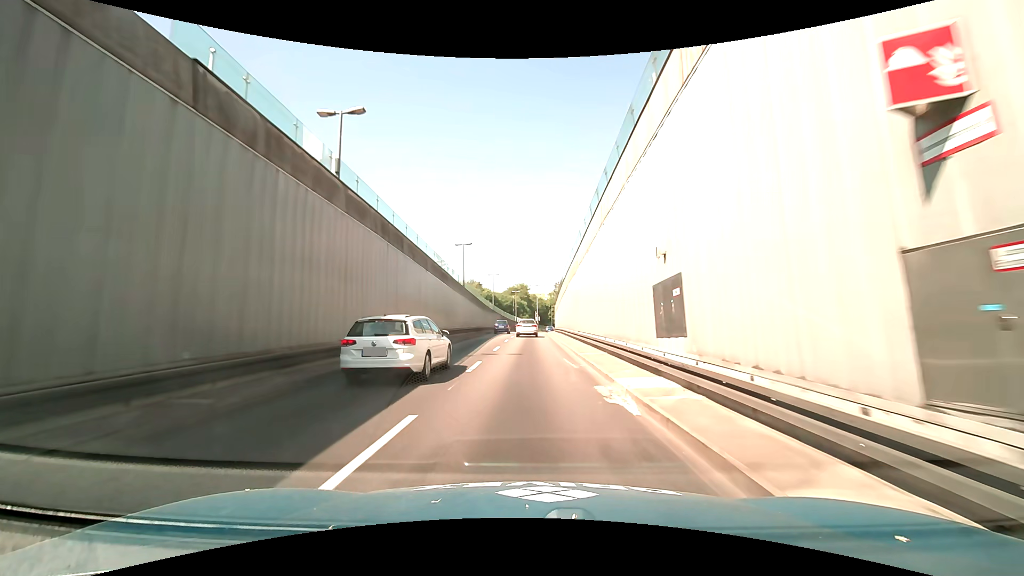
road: secondary_link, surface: asphalt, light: Day
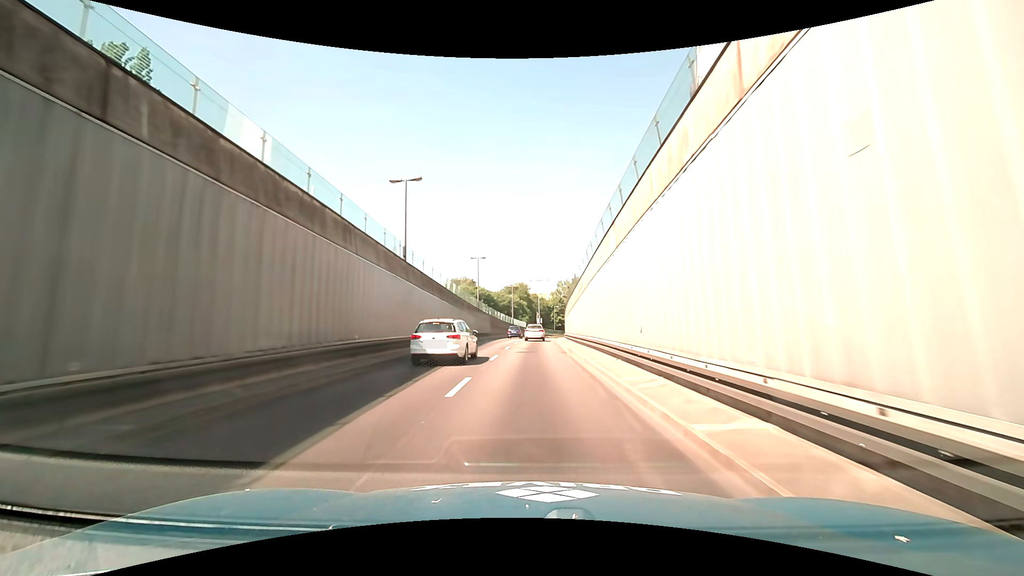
(0.0, +22.2) m; 0°
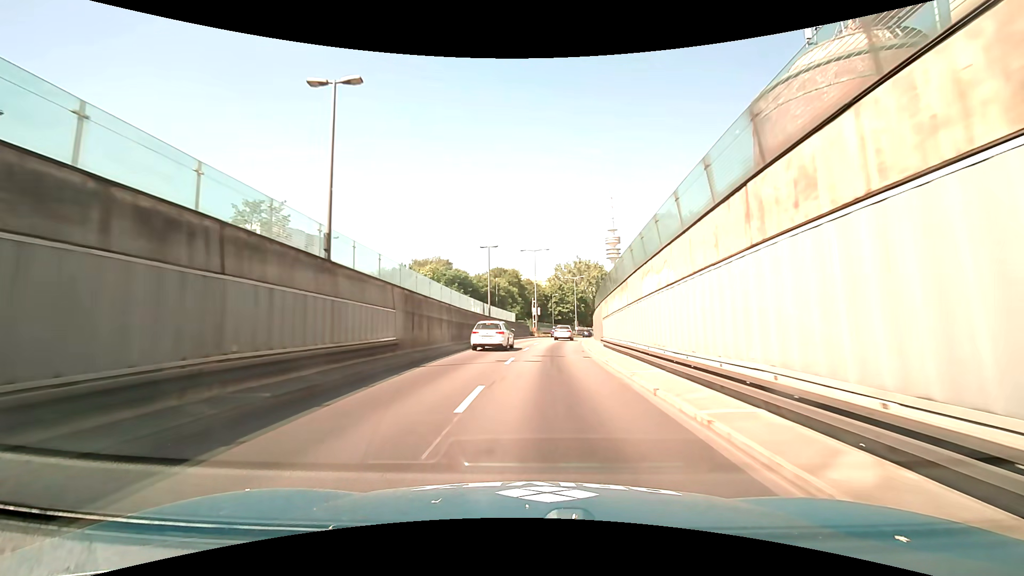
(+0.3, +37.8) m; +1°
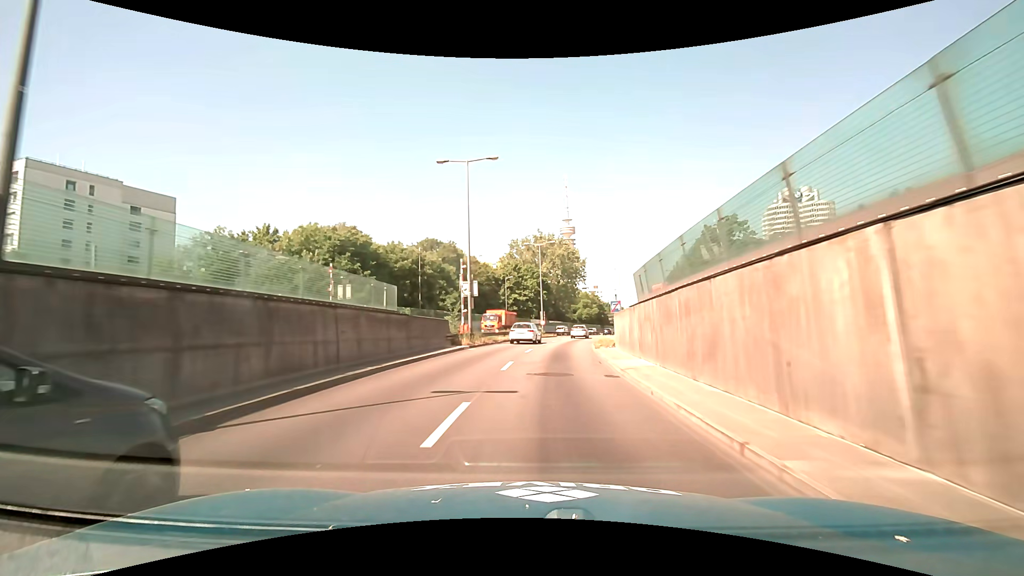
(+1.8, +38.2) m; +6°
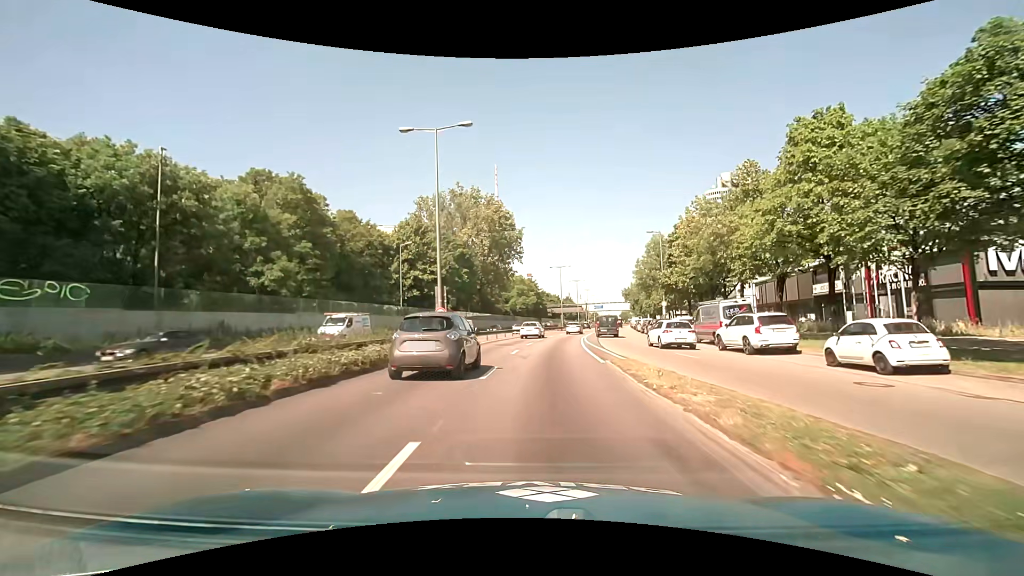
(+2.5, +38.7) m; +8°
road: trunk_link
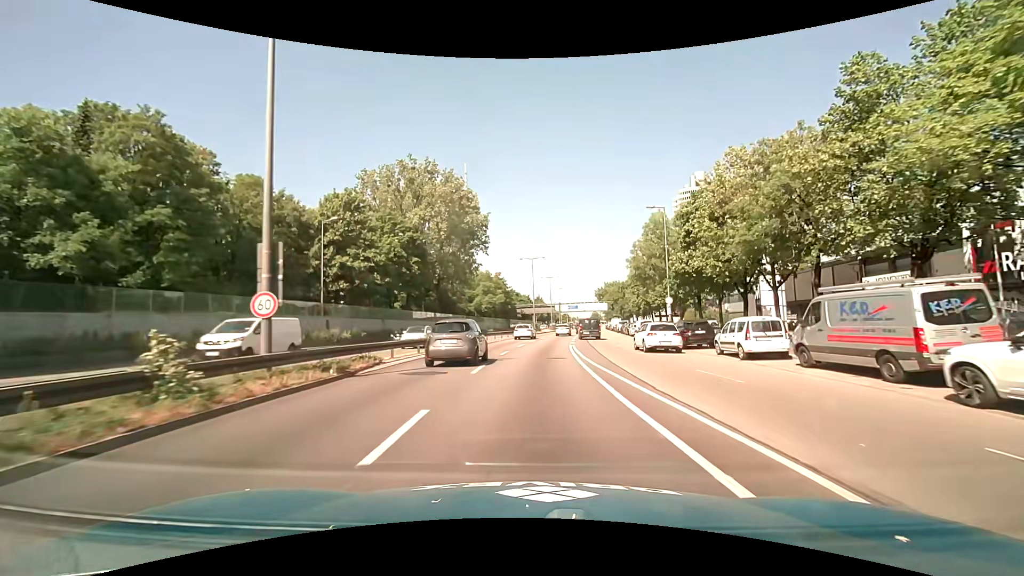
(+0.4, +15.8) m; +3°
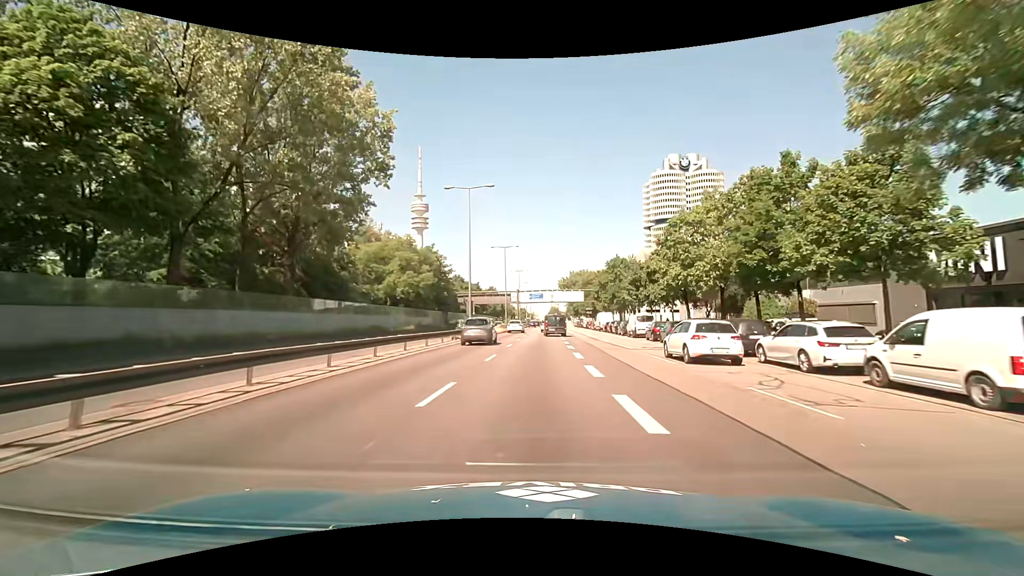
(+2.2, +42.3) m; +5°
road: trunk
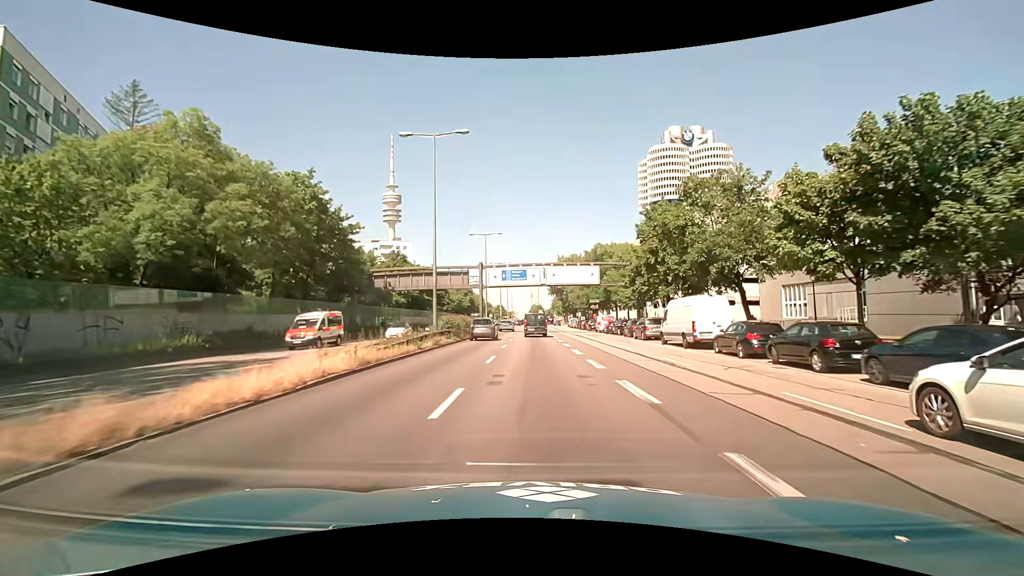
(+1.1, +46.2) m; +3°
(0, +10) (0, +20) (0, +30) (0, +40) (0, +50) (0, +60) (0, +70) (0, +80) (0, +90) (0, +100) m
